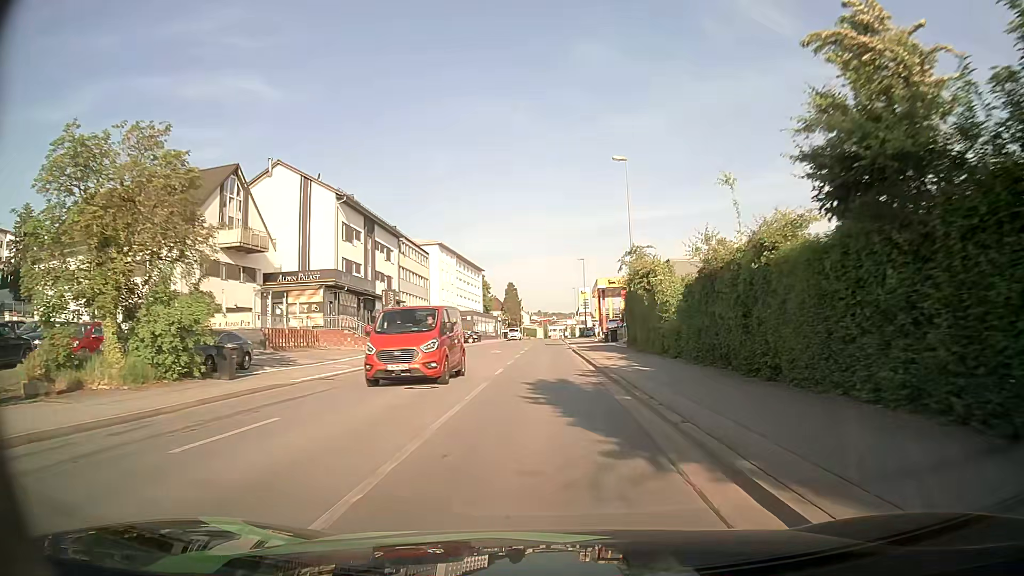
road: tertiary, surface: asphalt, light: Day
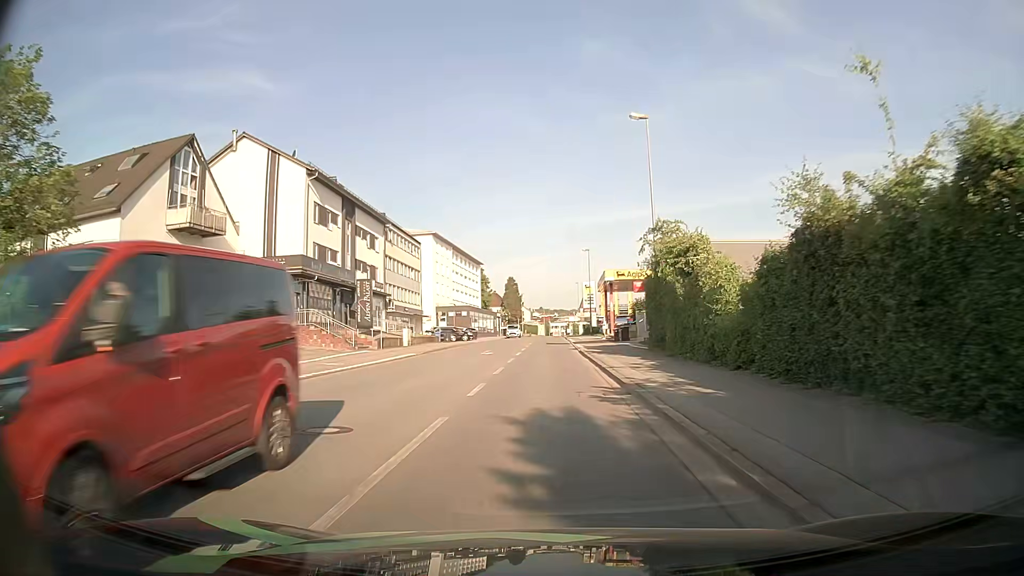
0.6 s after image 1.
(0.0, +7.1) m; -1°
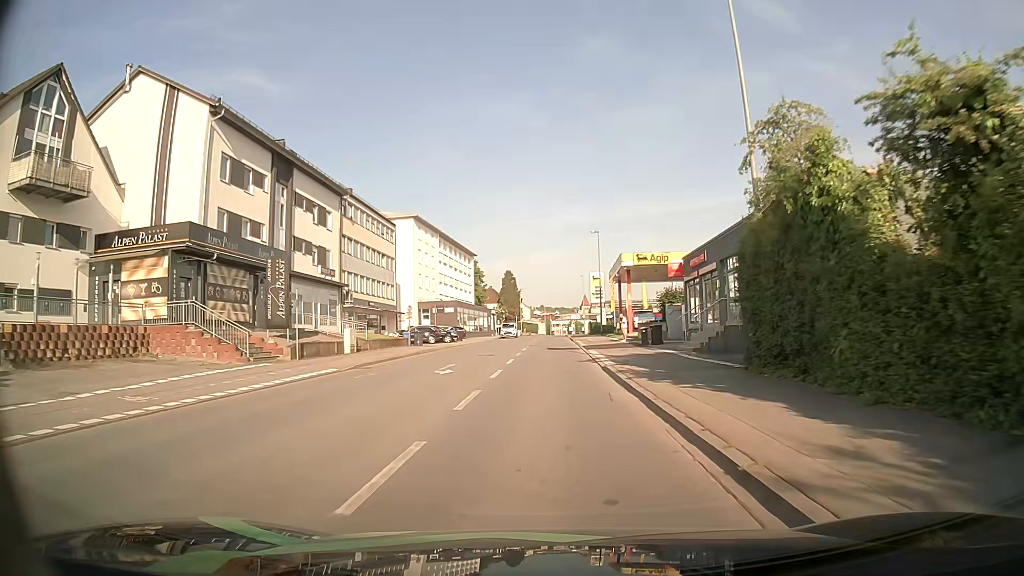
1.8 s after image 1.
(+0.1, +14.1) m; 0°
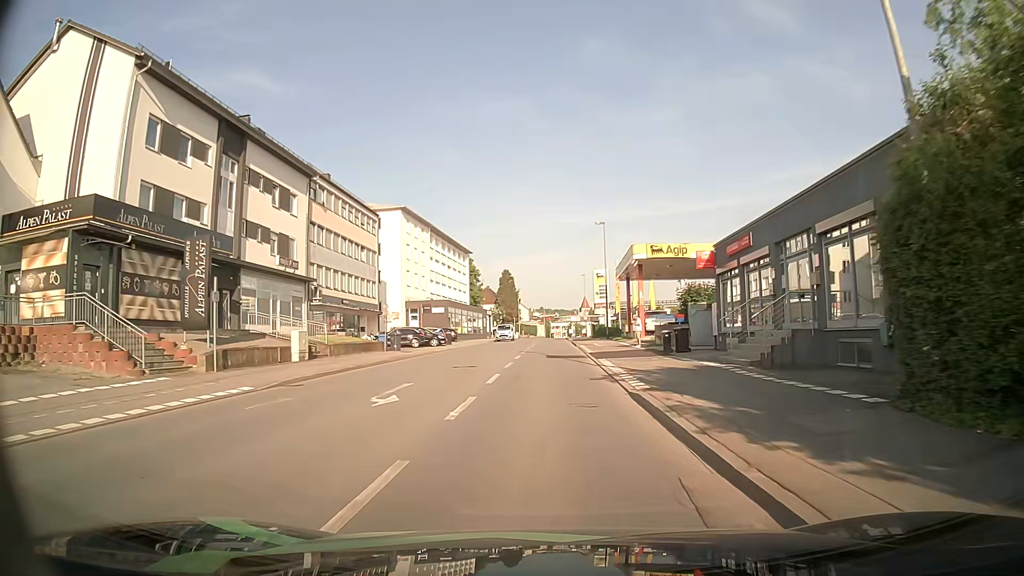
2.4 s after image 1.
(+0.1, +7.1) m; 0°
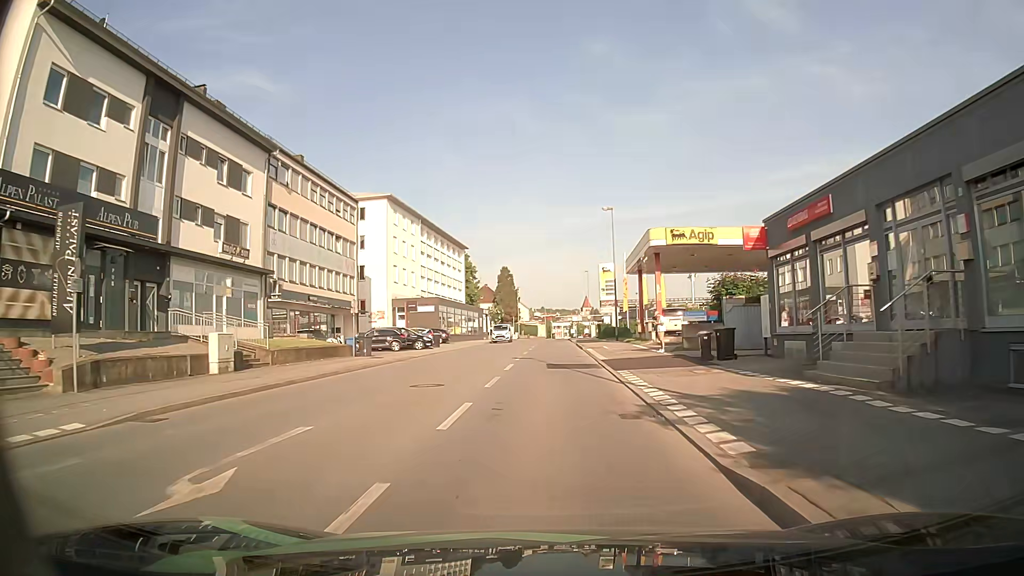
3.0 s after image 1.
(0.0, +7.0) m; +1°
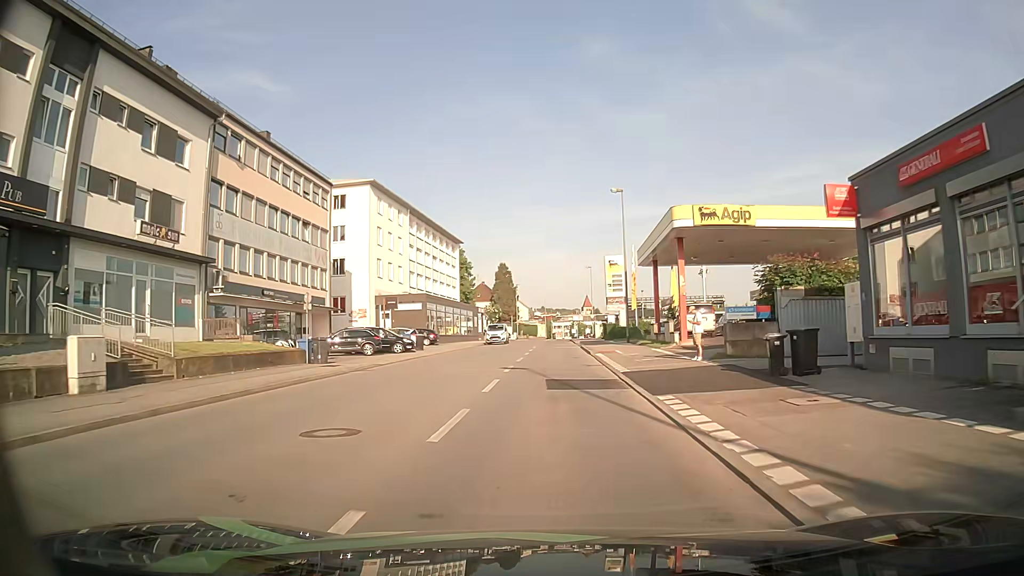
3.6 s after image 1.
(-0.1, +6.9) m; -1°
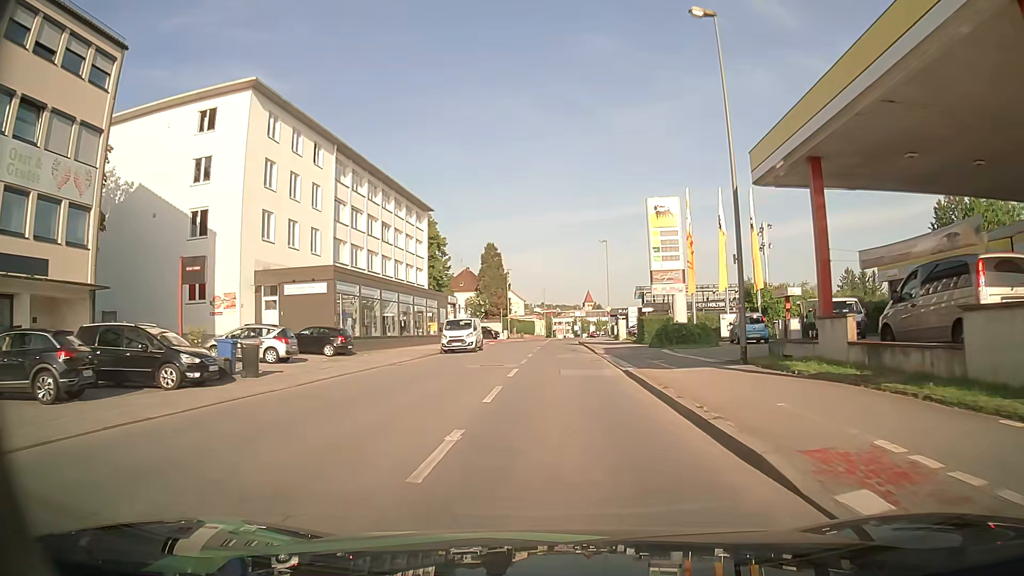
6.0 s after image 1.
(+0.1, +26.4) m; 0°
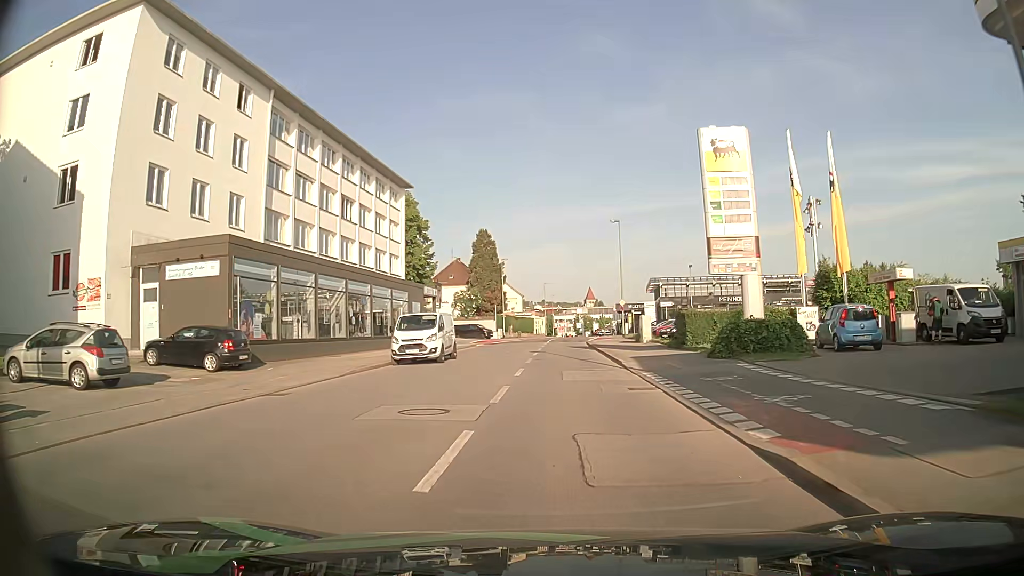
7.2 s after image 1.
(0.0, +12.2) m; 0°
(0, +10) (0, +20) (0, +30) (+1, +40) (+1, +50) (+1, +60) (+7, +68) (+16, +69) (+26, +68) (+36, +68) m
